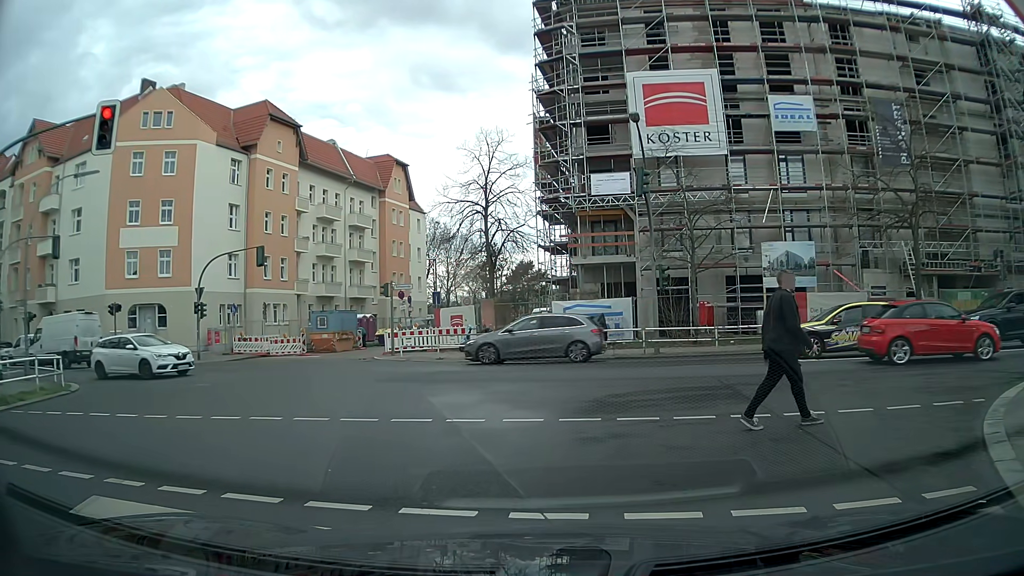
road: residential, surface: asphalt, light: Day
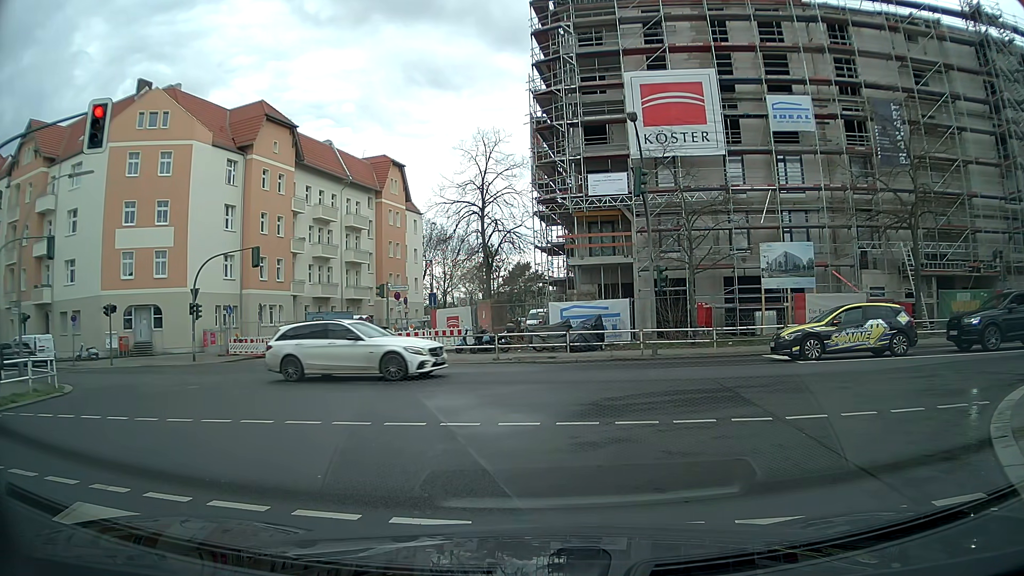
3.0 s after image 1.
(0.0, +0.3) m; 0°
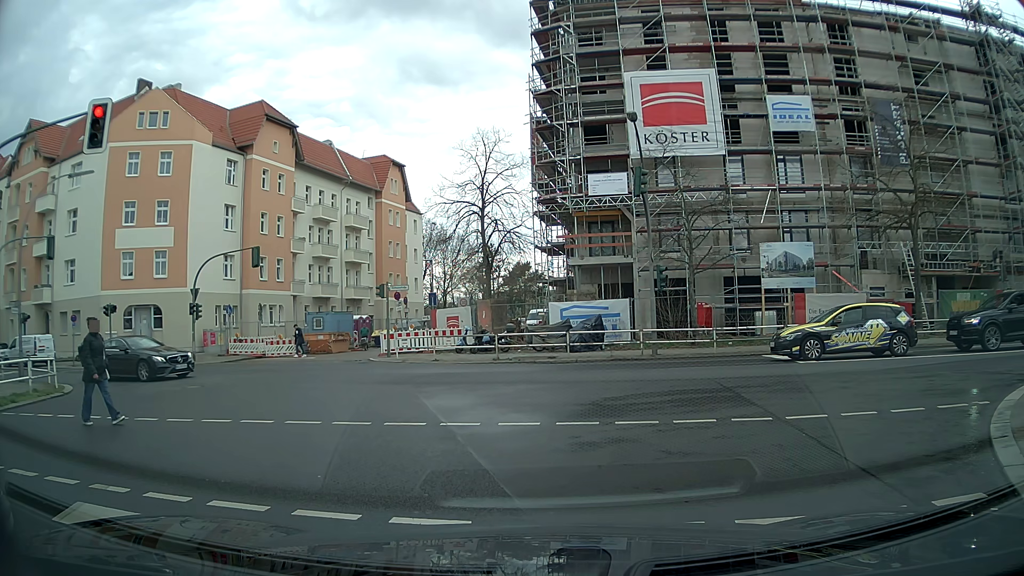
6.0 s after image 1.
(0.0, 0.0) m; 0°
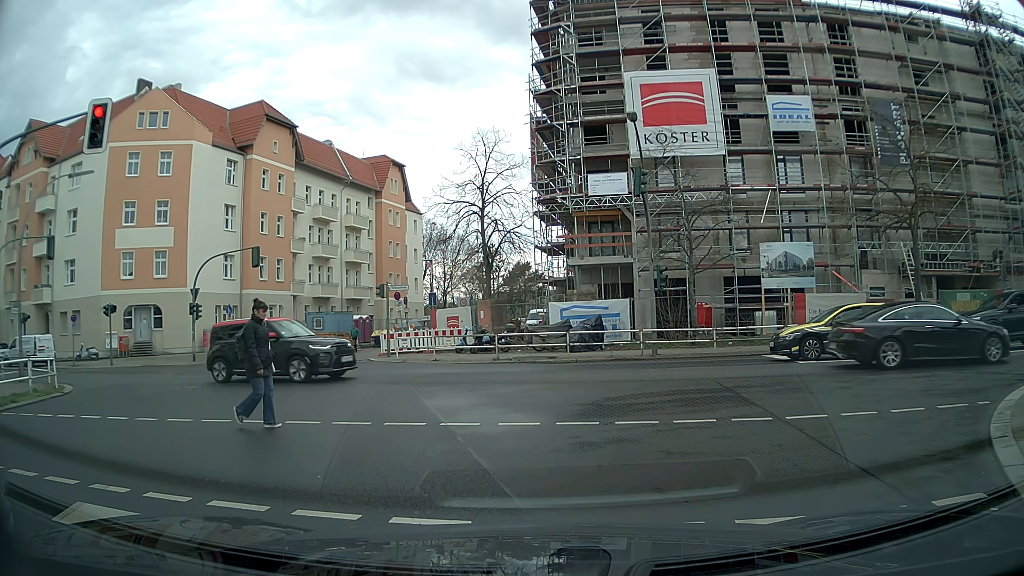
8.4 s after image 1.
(0.0, 0.0) m; 0°
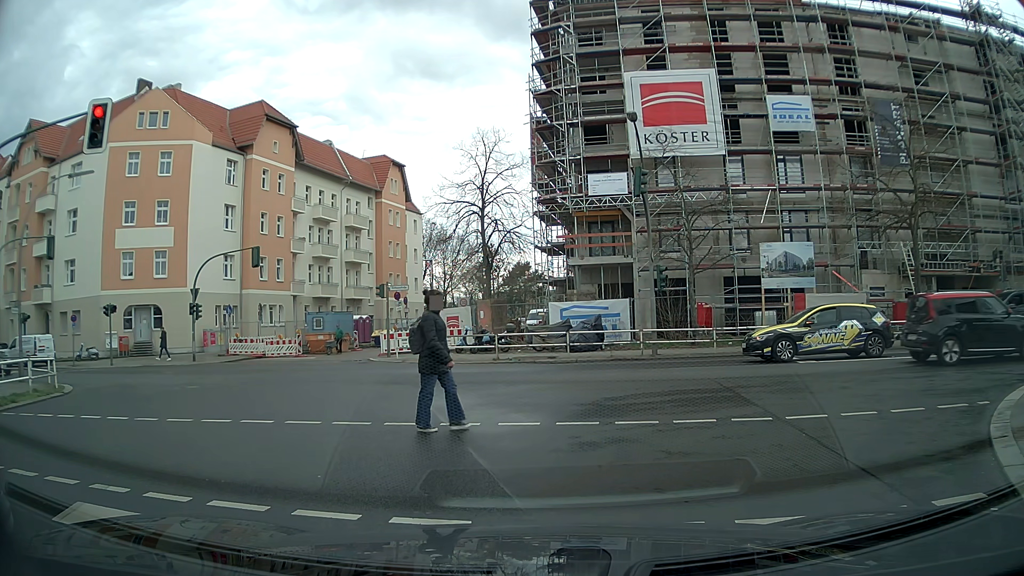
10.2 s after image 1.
(0.0, 0.0) m; 0°
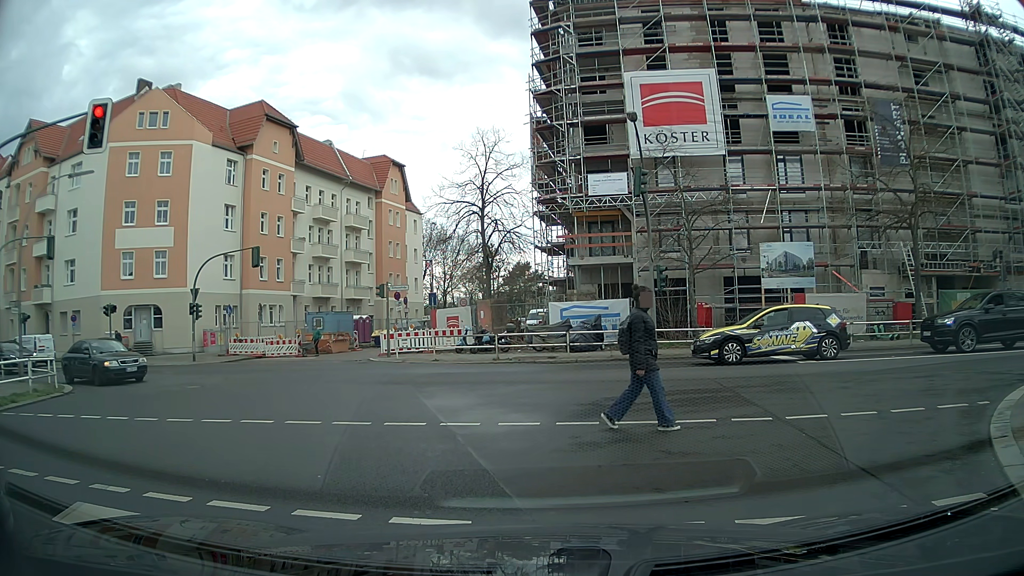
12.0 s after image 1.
(0.0, 0.0) m; 0°
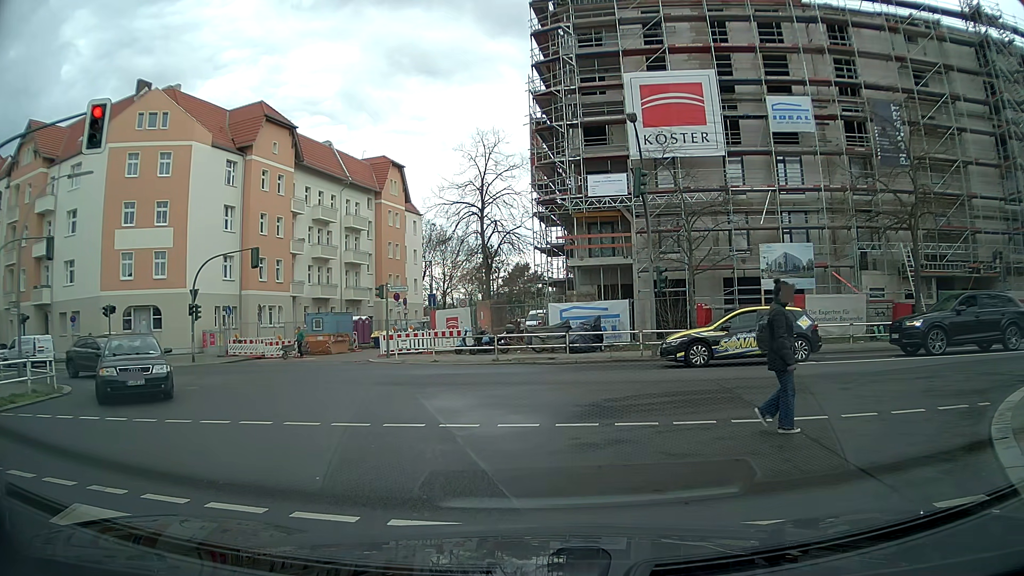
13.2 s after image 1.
(0.0, 0.0) m; 0°
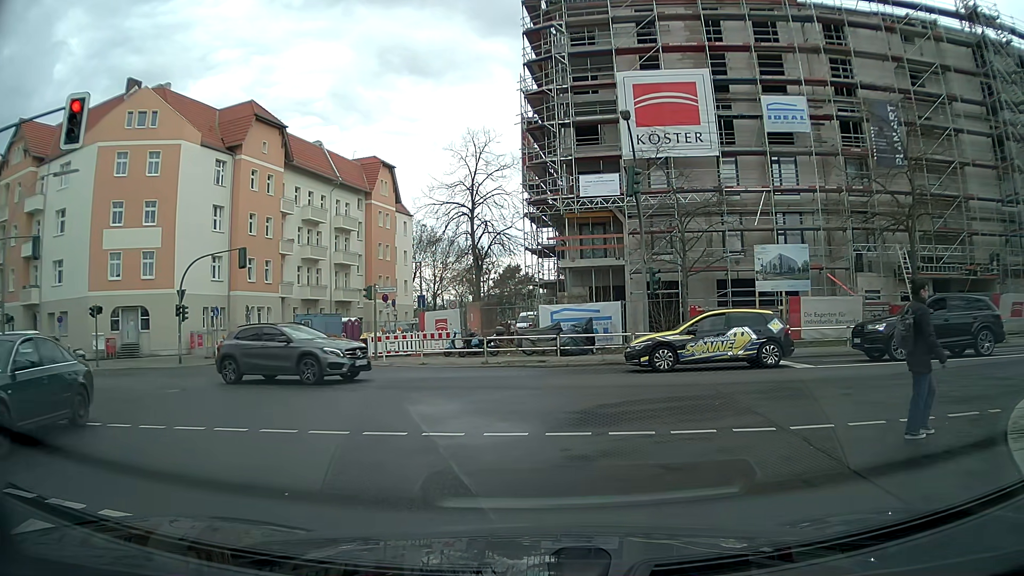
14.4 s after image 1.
(0.0, +0.5) m; 0°
(+2, +10) (+11, +14) (+21, +14) (+30, +13) (+40, +12) (+50, +12) (+60, +12) (+70, +13) (+80, +14) (+90, +14) m
